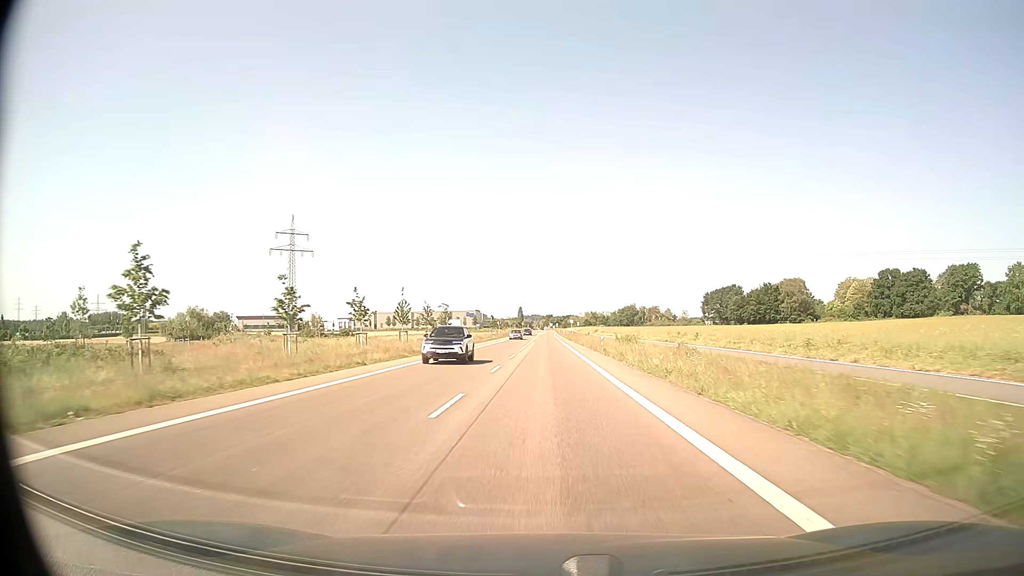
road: secondary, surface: asphalt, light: Day
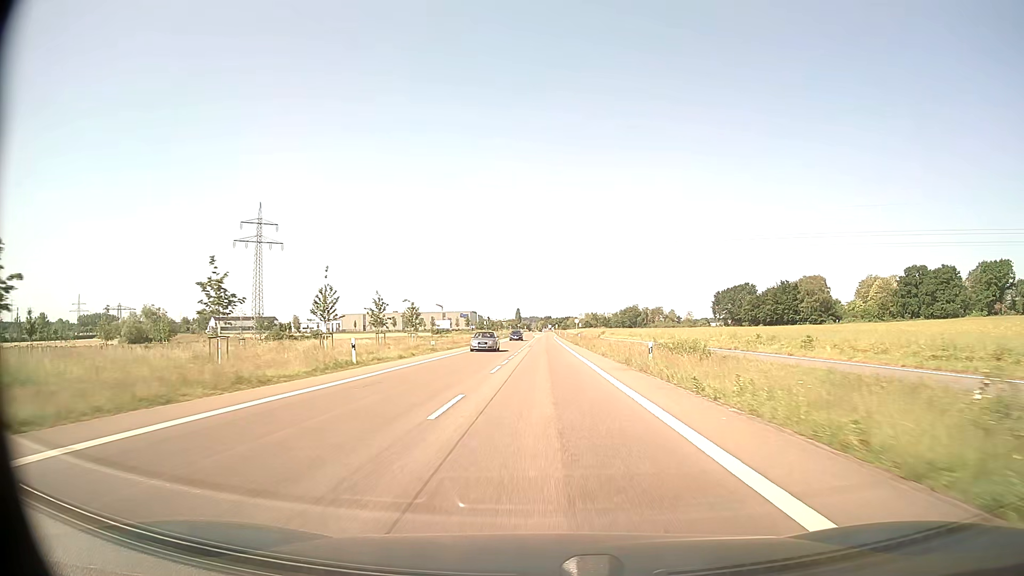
(0.0, +23.0) m; 0°
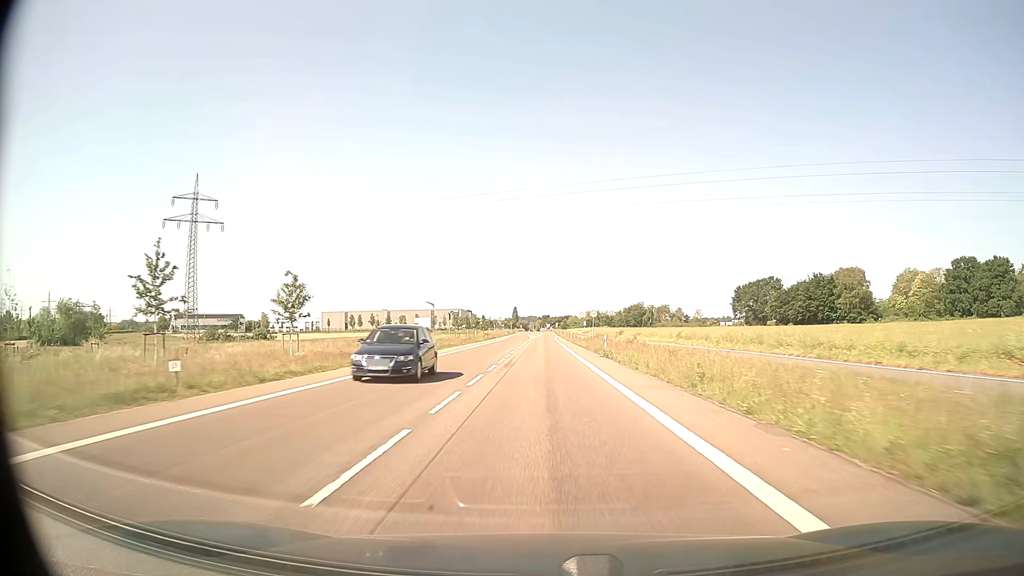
(0.0, +34.4) m; 0°
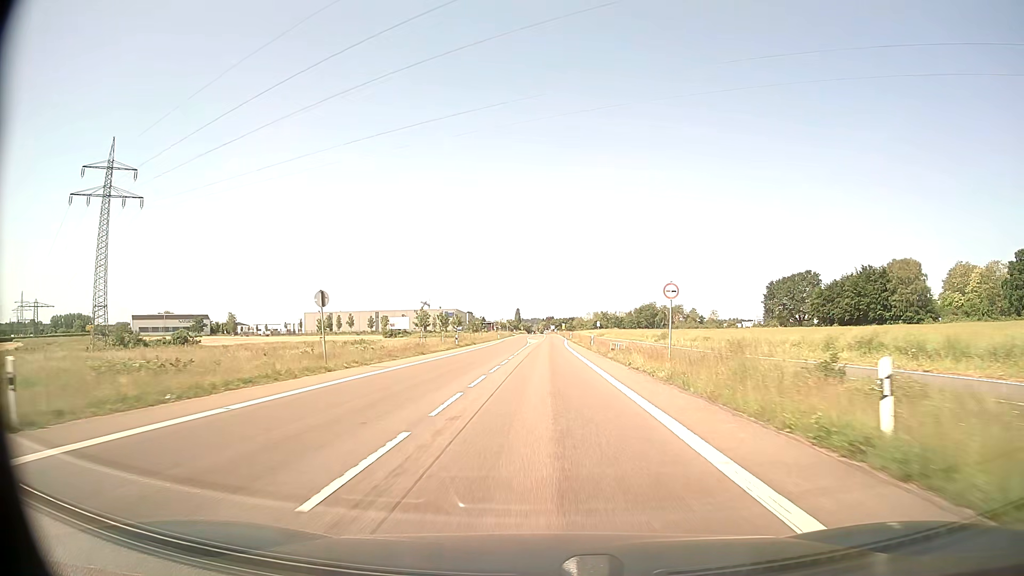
(-0.1, +34.3) m; 0°
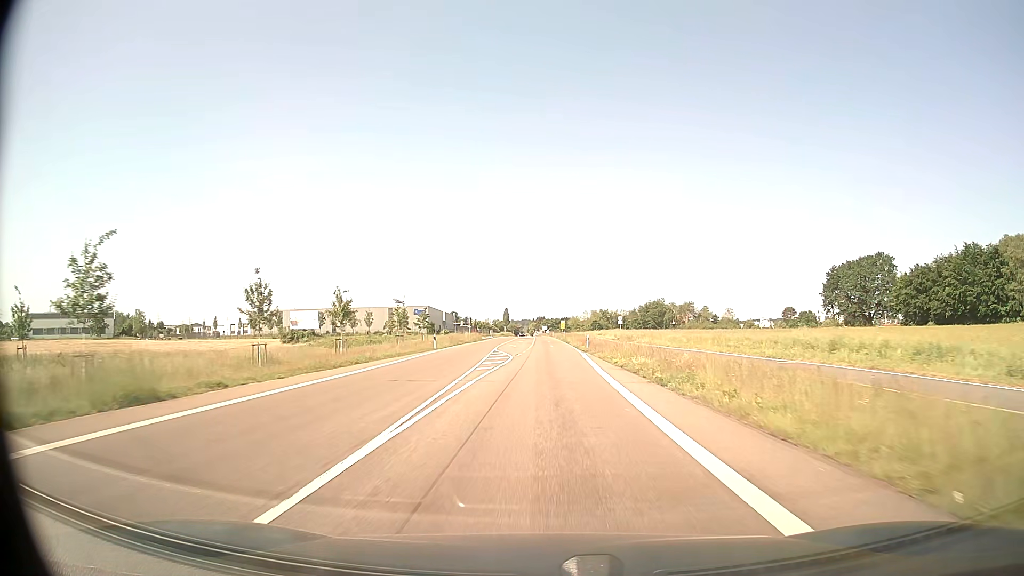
(+0.3, +57.1) m; +1°
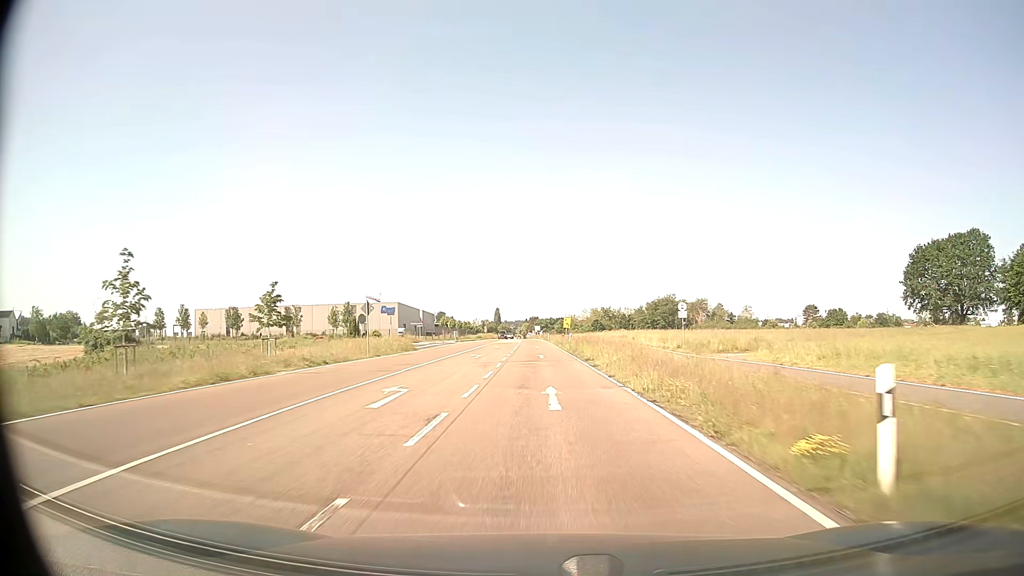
(+0.4, +45.7) m; +1°
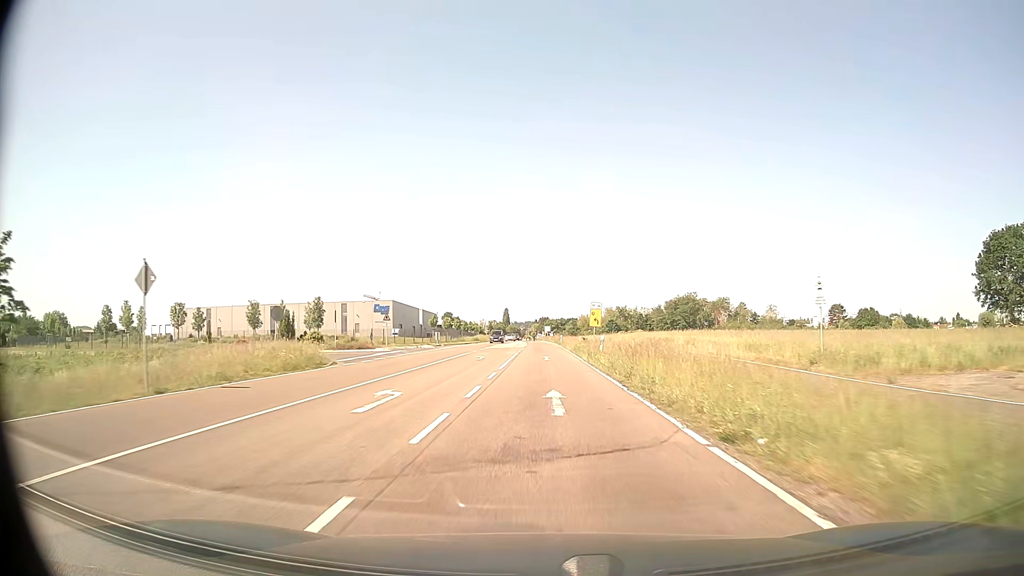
(-0.2, +22.9) m; -1°
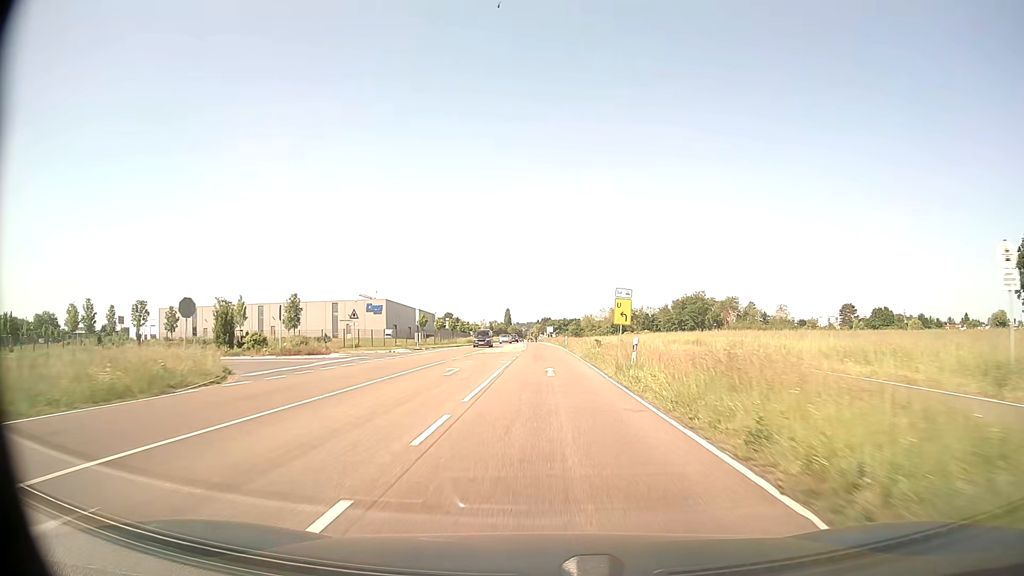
(0.0, +11.4) m; 0°
(0, +10) (0, +20) (0, +30) (0, +40) (0, +50) (-1, +60) (-1, +70) (-1, +80) (-1, +90) (-2, +100) m
